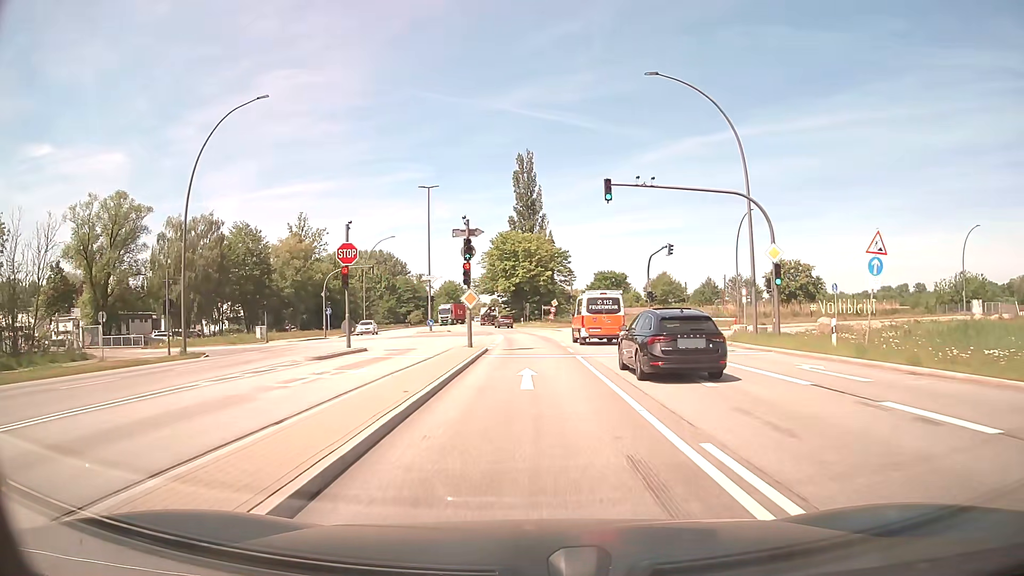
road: secondary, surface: asphalt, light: Day
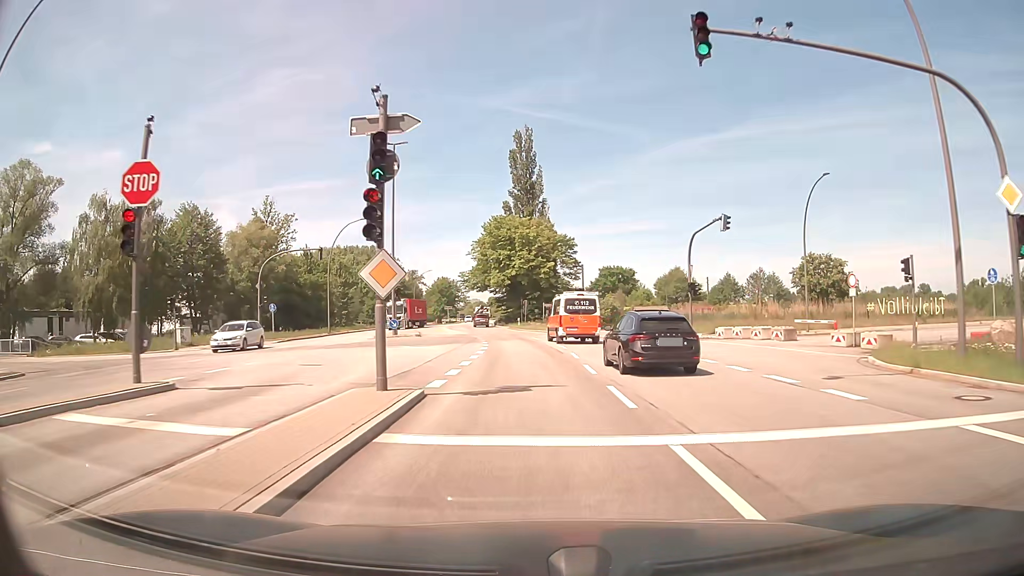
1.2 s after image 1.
(0.0, +15.3) m; 0°
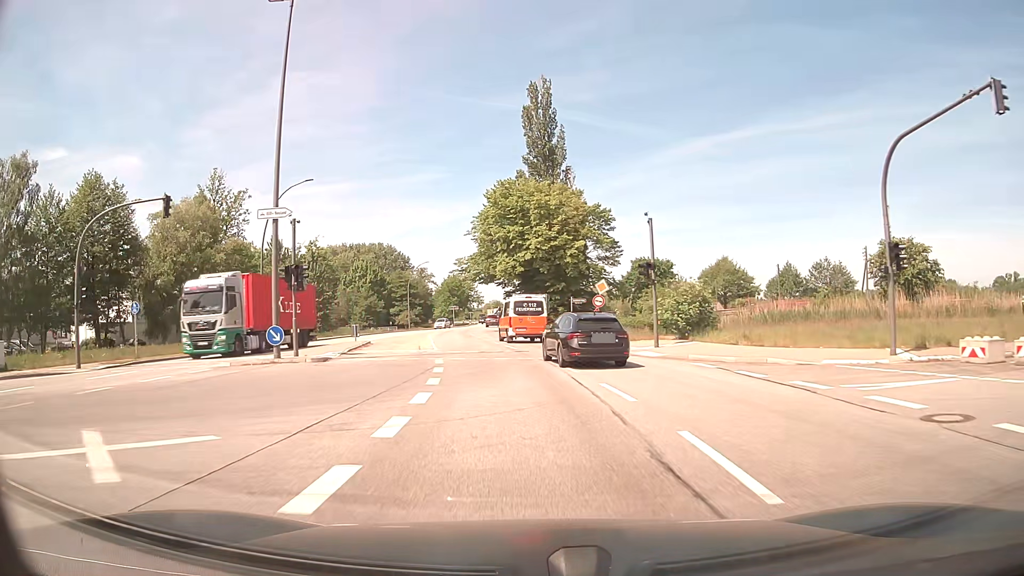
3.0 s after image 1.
(-0.1, +23.0) m; -1°
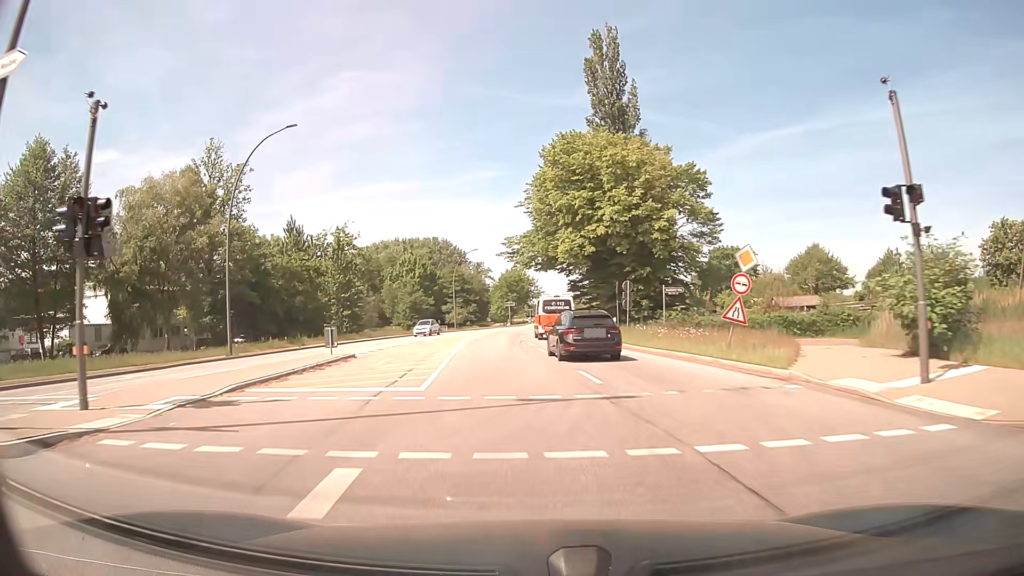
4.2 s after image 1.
(-0.6, +15.2) m; -5°
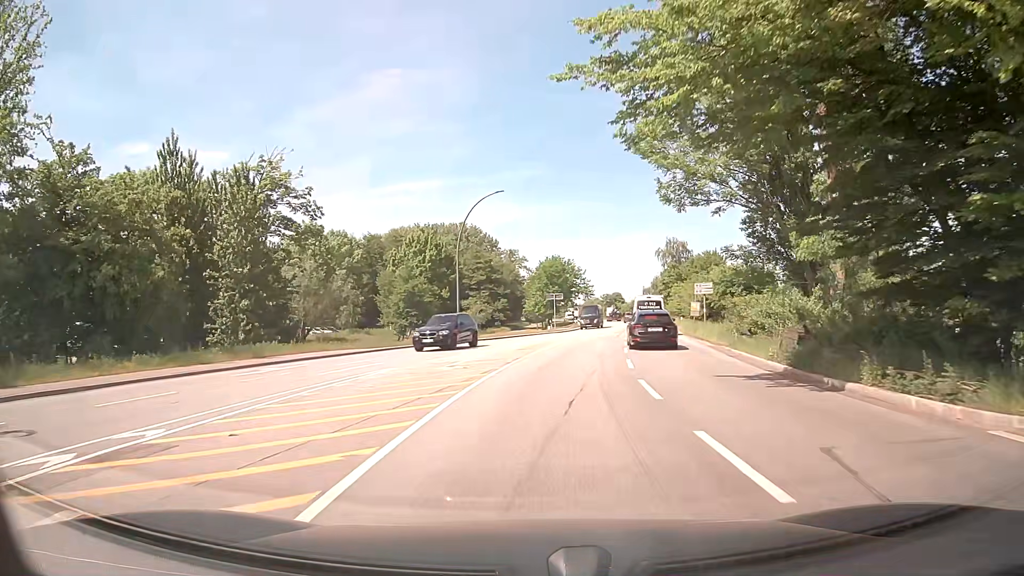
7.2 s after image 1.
(-2.6, +37.9) m; -4°
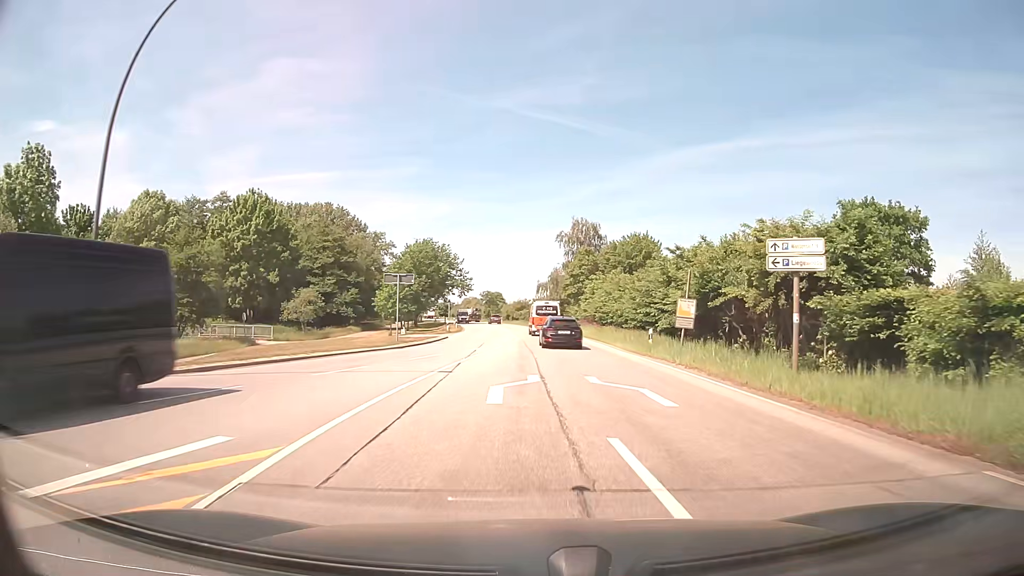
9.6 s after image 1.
(+2.8, +30.3) m; +10°
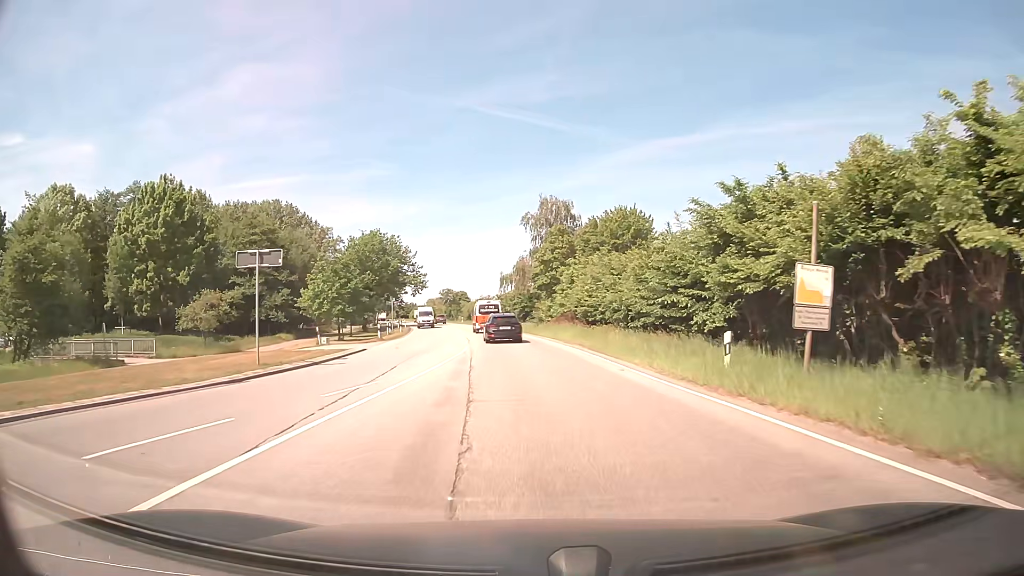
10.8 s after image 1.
(+0.5, +15.2) m; +3°
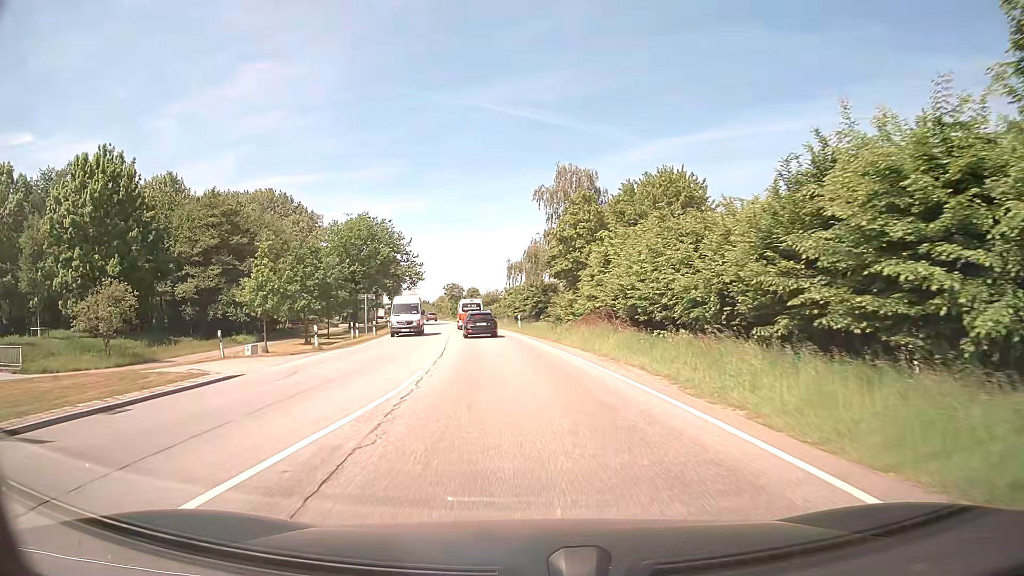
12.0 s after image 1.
(0.0, +15.3) m; -1°
(0, +10) (-1, +20) (-1, +30) (-2, +40) (-4, +50) (-5, +60) (-6, +70) (-8, +79) (-10, +89) (-12, +99) m
